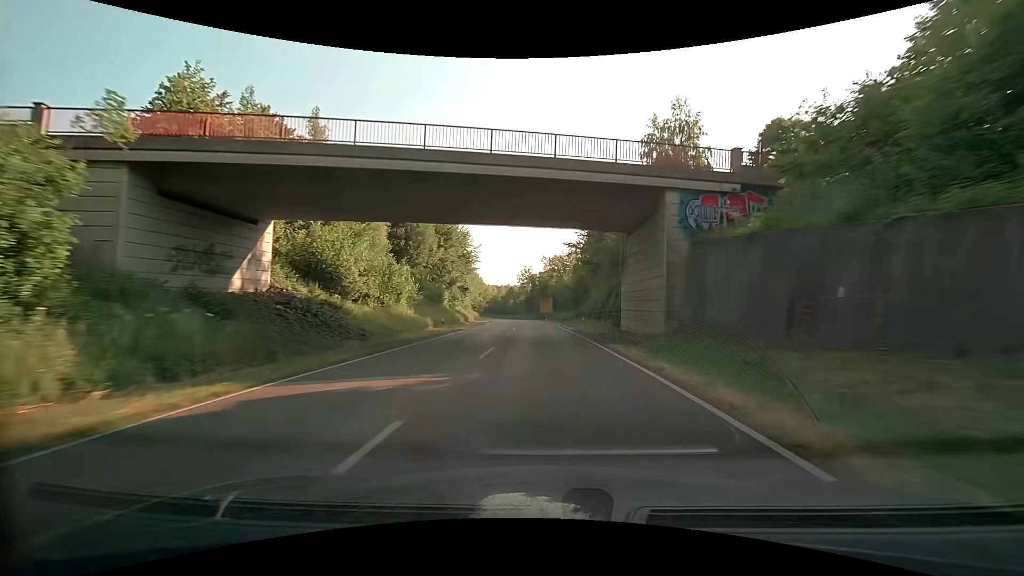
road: primary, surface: asphalt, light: Day
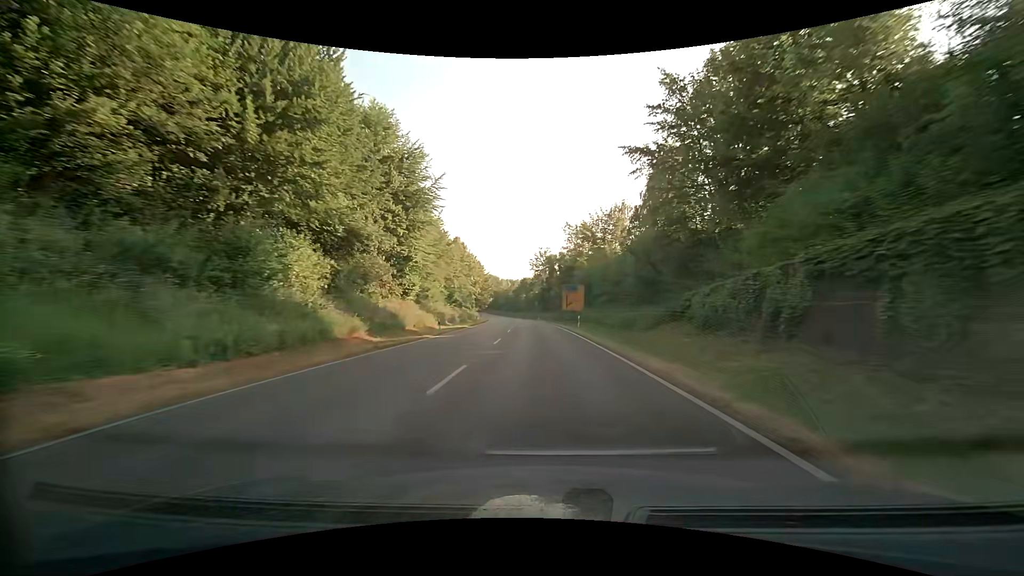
(-0.8, +42.8) m; -3°
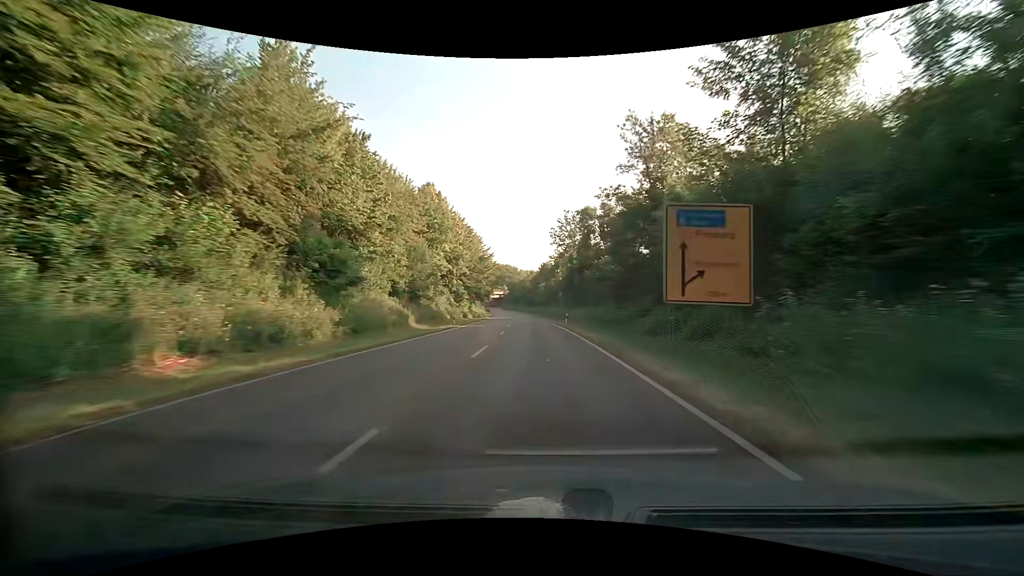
(-0.4, +42.5) m; -2°
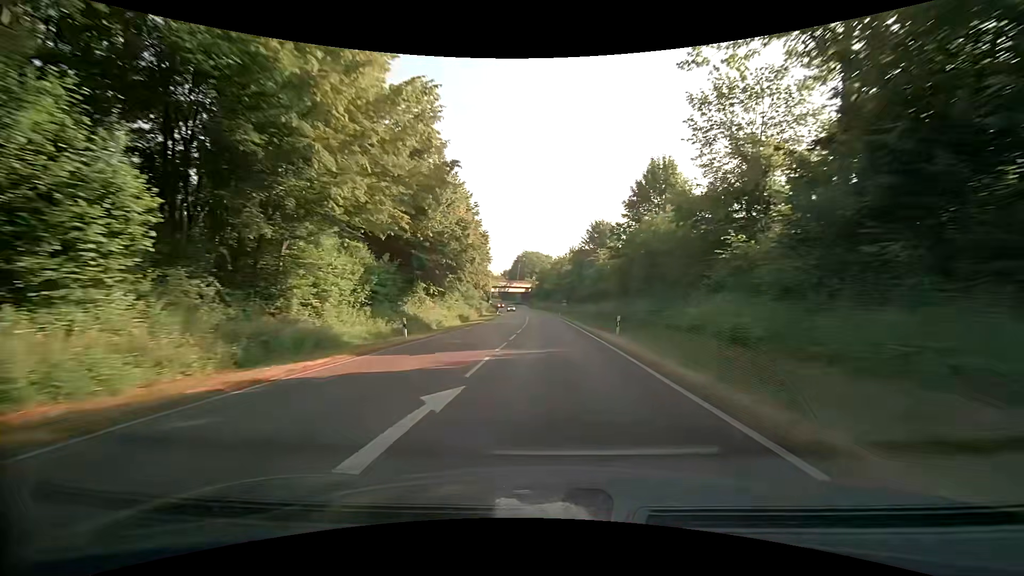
(-2.6, +70.2) m; -4°
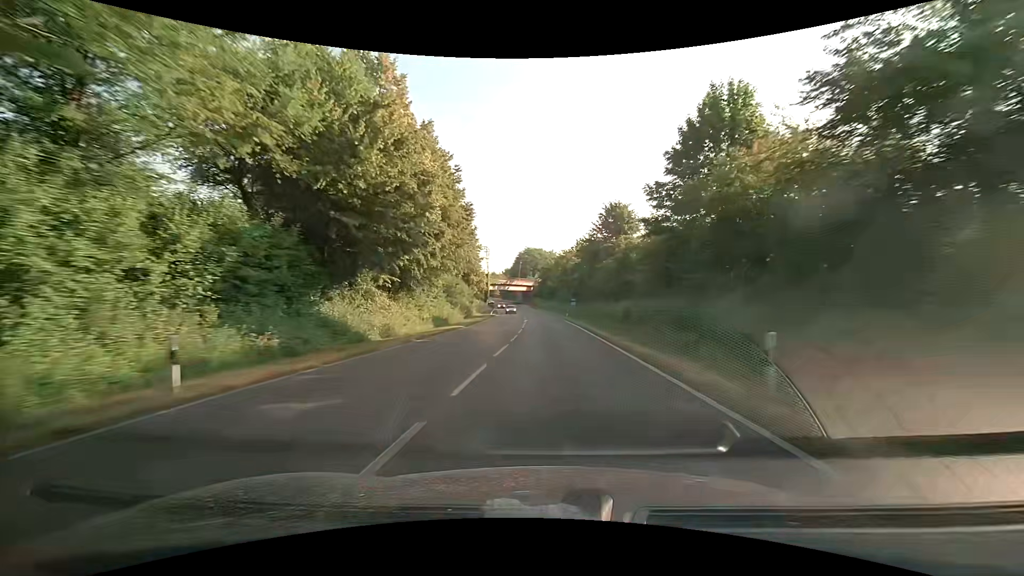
(+0.1, +14.0) m; 0°
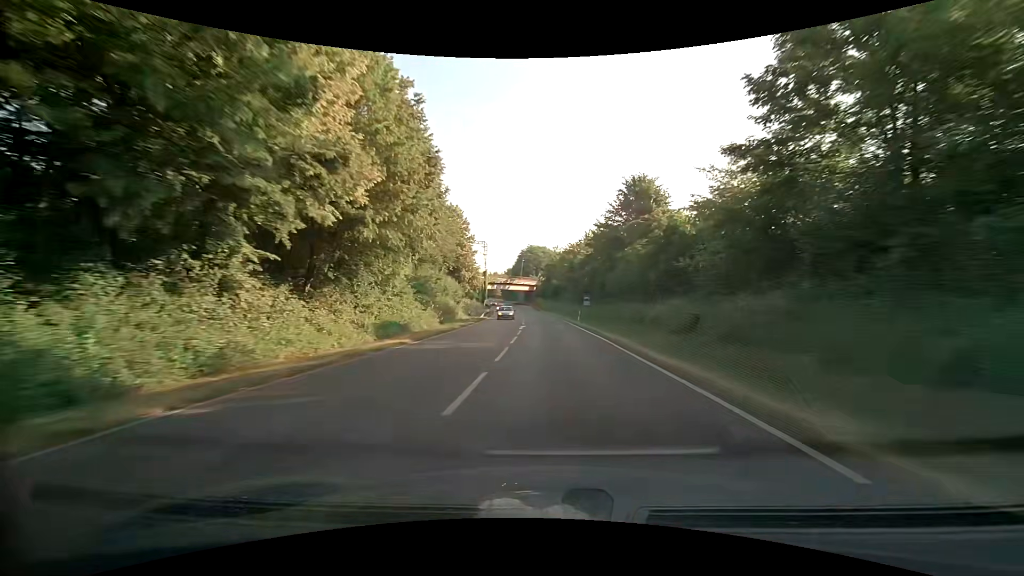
(-0.1, +14.0) m; -1°
